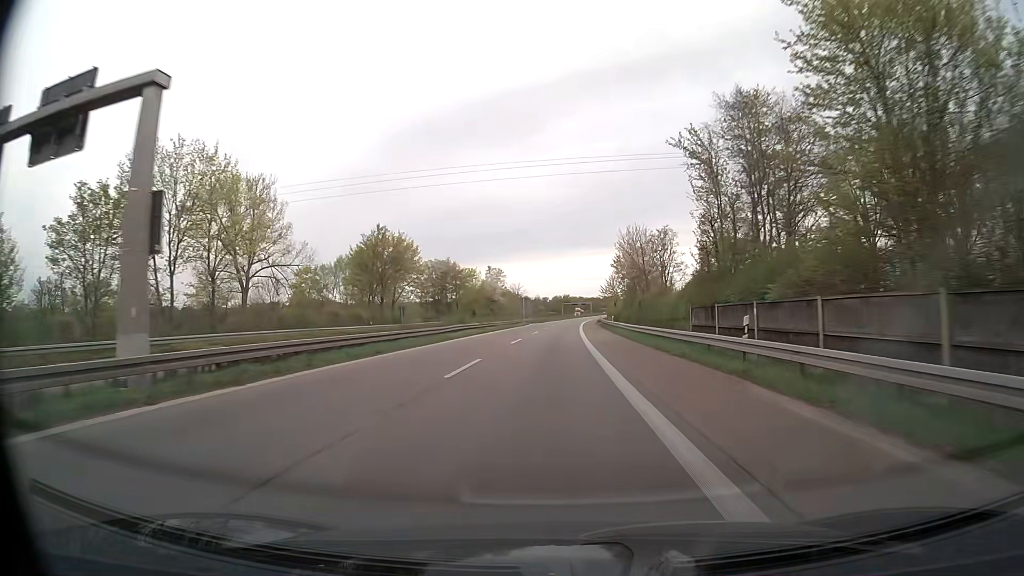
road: trunk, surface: asphalt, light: Day
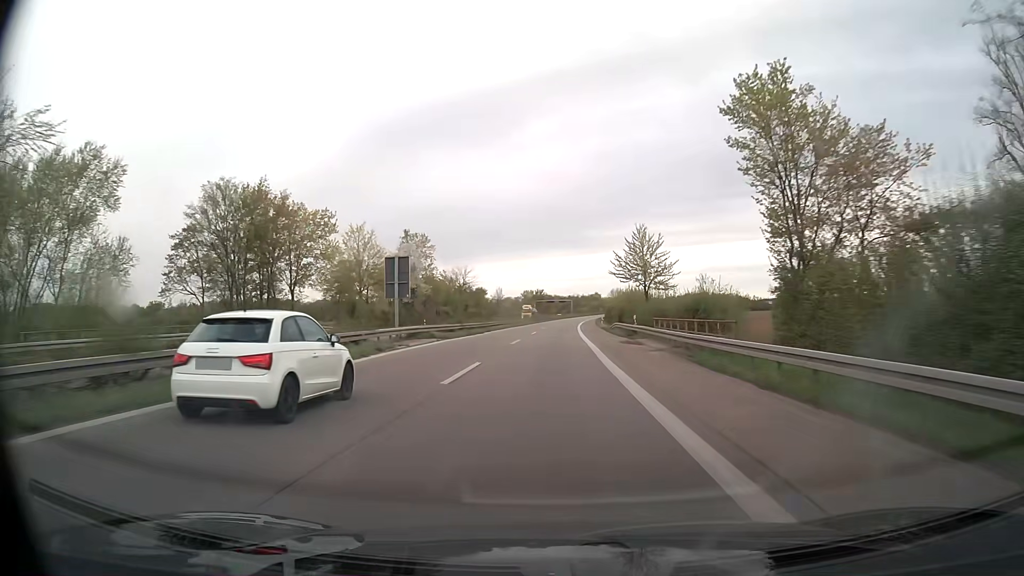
(+1.4, +73.7) m; +2°
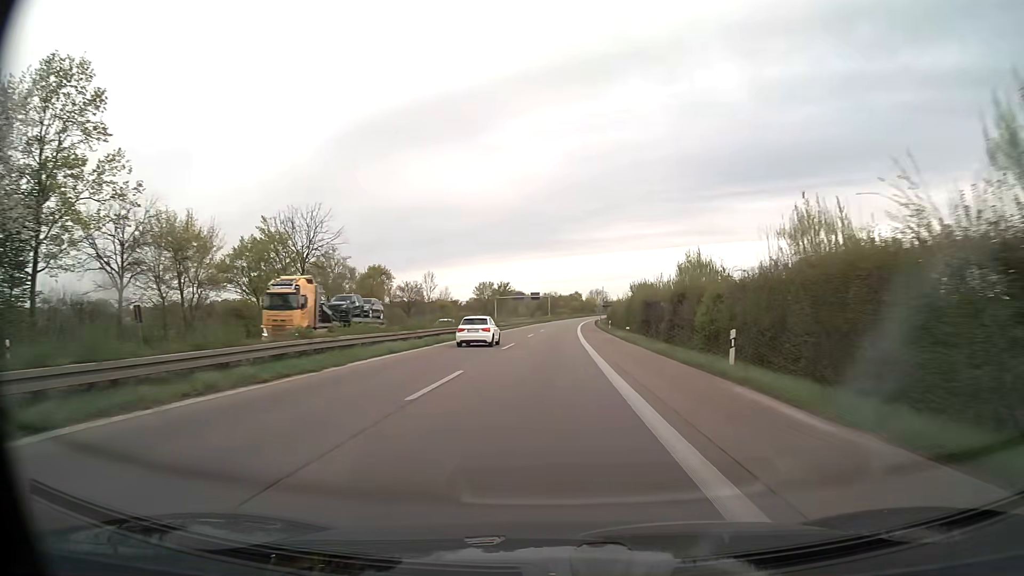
(+1.6, +74.7) m; +2°
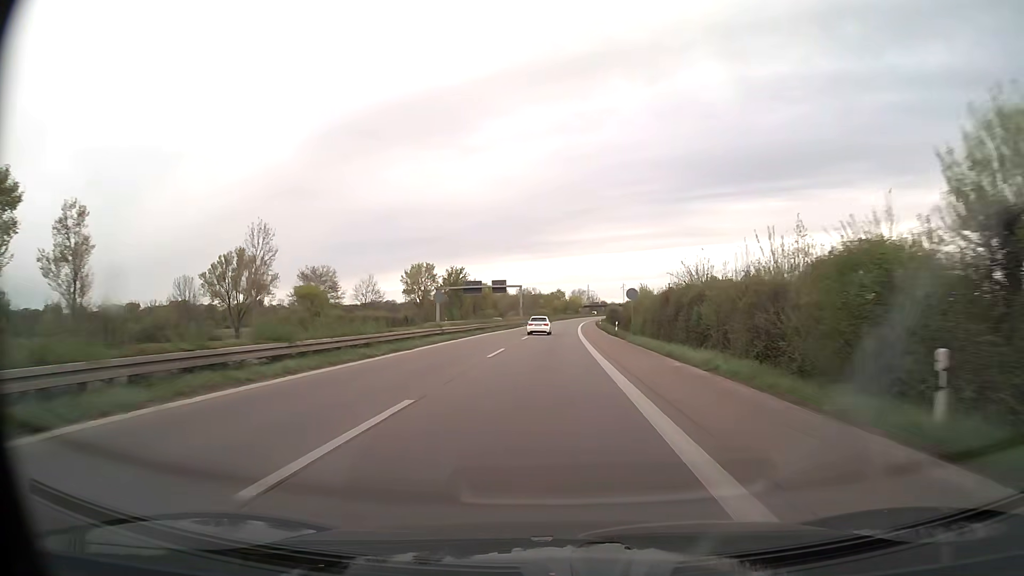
(+1.0, +60.3) m; +2°
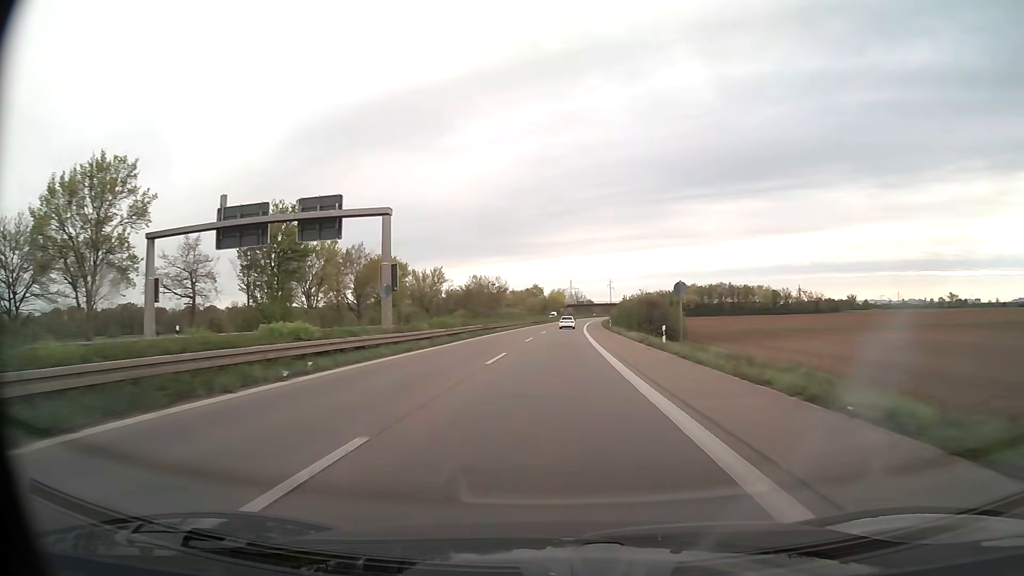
(+1.3, +76.0) m; +2°
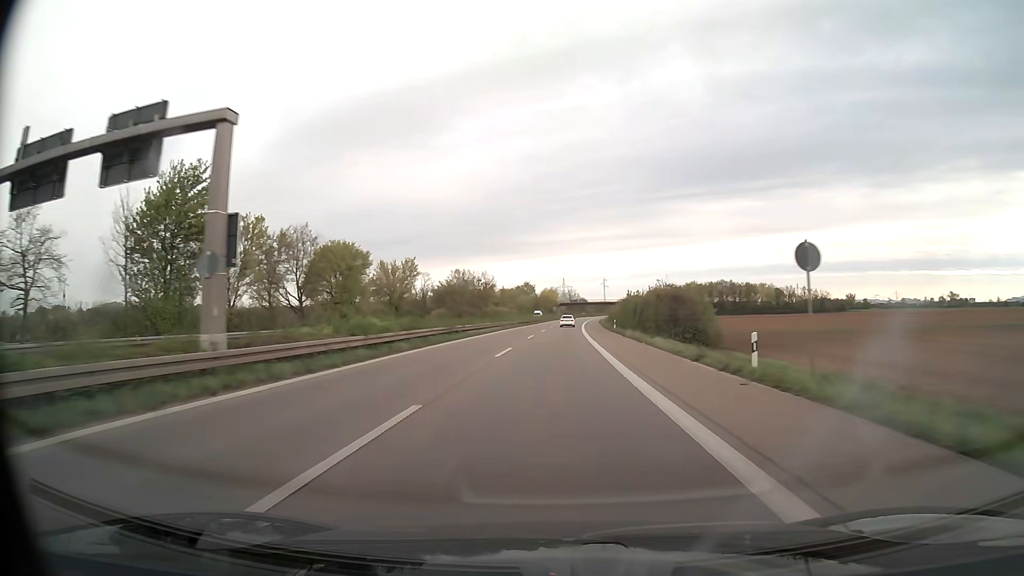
(+0.1, +15.3) m; +1°
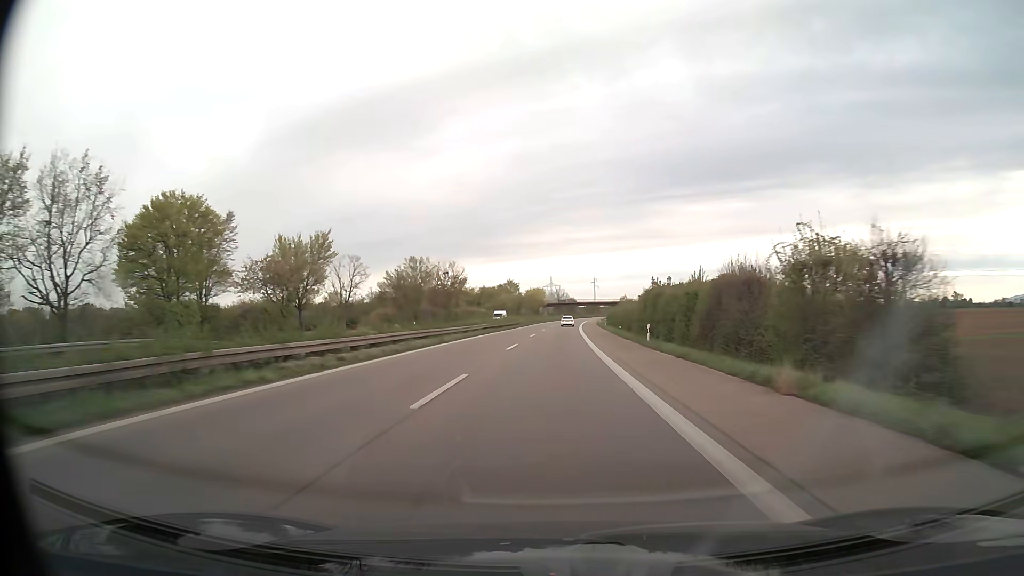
(+0.3, +30.6) m; +1°
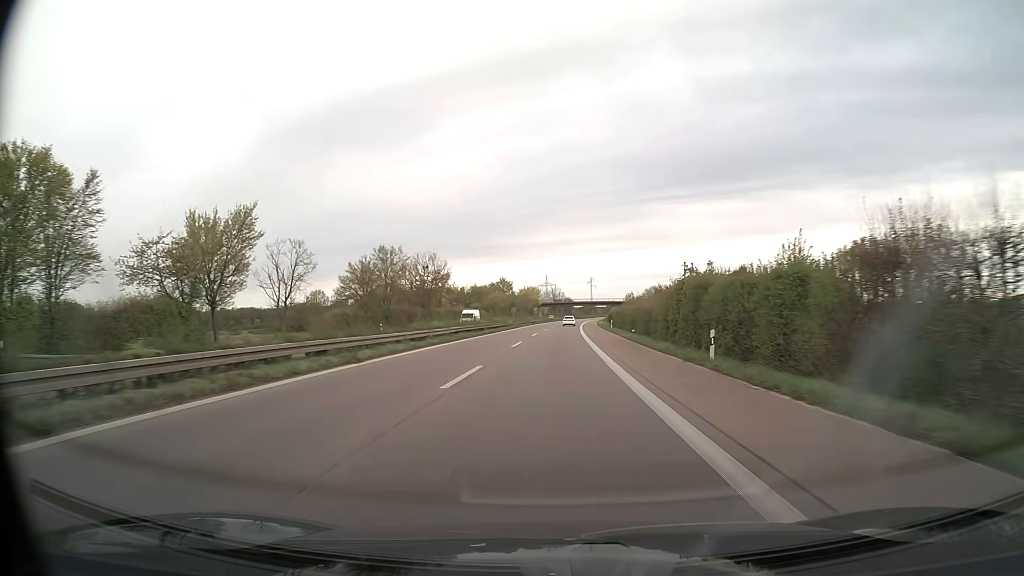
(+0.1, +15.3) m; 0°
